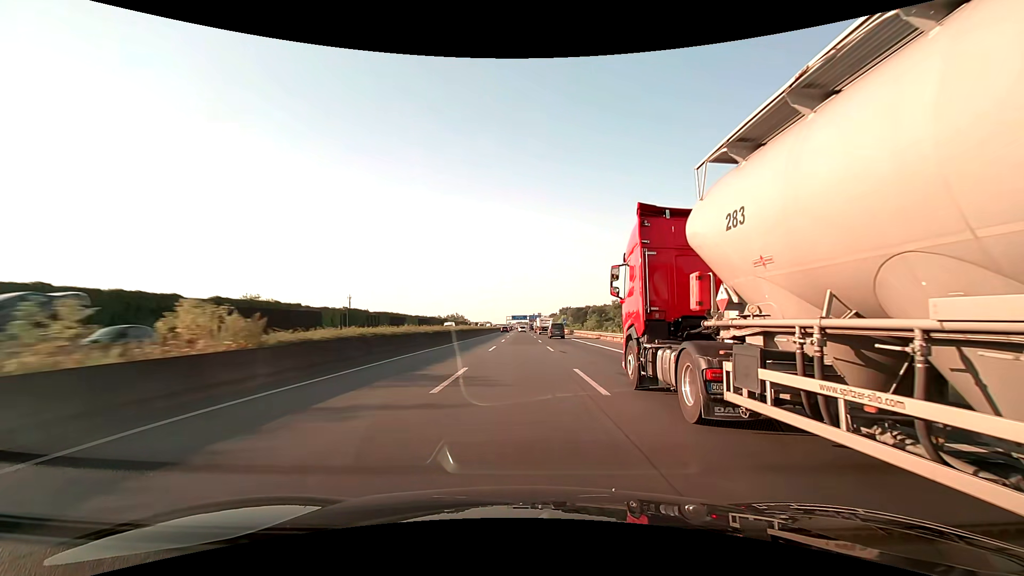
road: motorway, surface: asphalt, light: Day
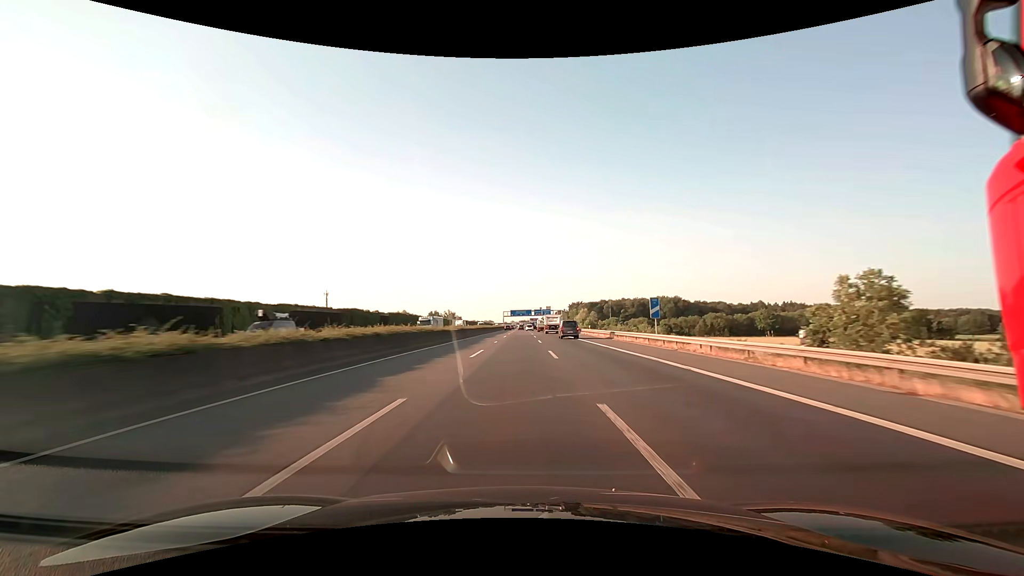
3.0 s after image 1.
(+0.1, +79.2) m; 0°
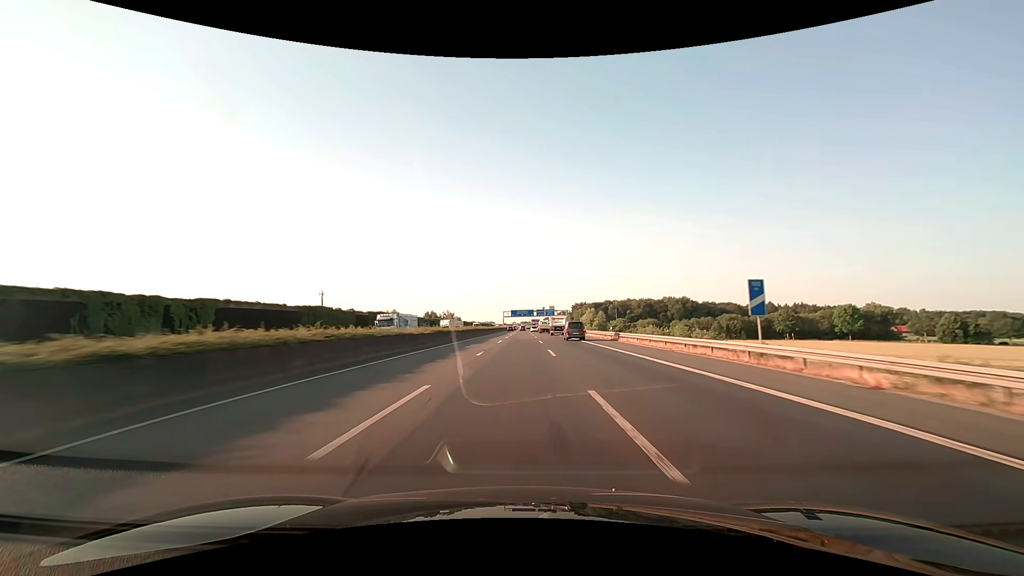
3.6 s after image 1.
(-0.2, +15.8) m; -1°
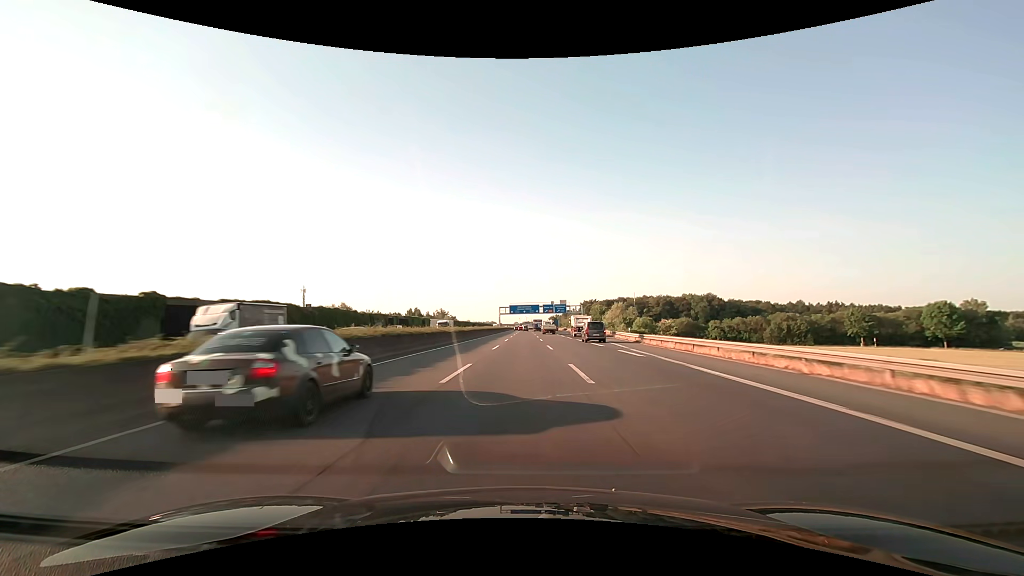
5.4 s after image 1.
(-0.2, +47.5) m; 0°
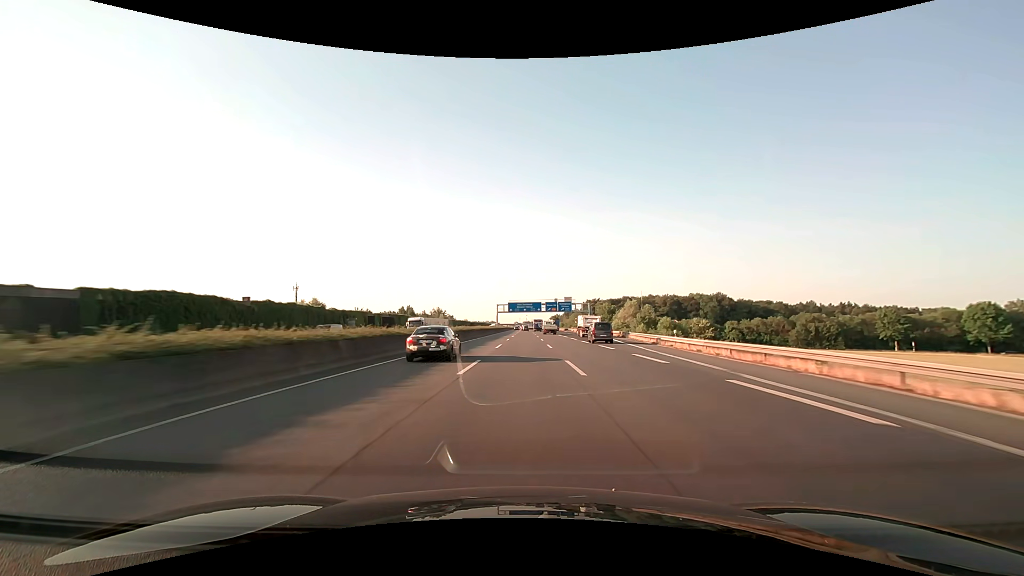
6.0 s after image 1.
(0.0, +15.8) m; 0°
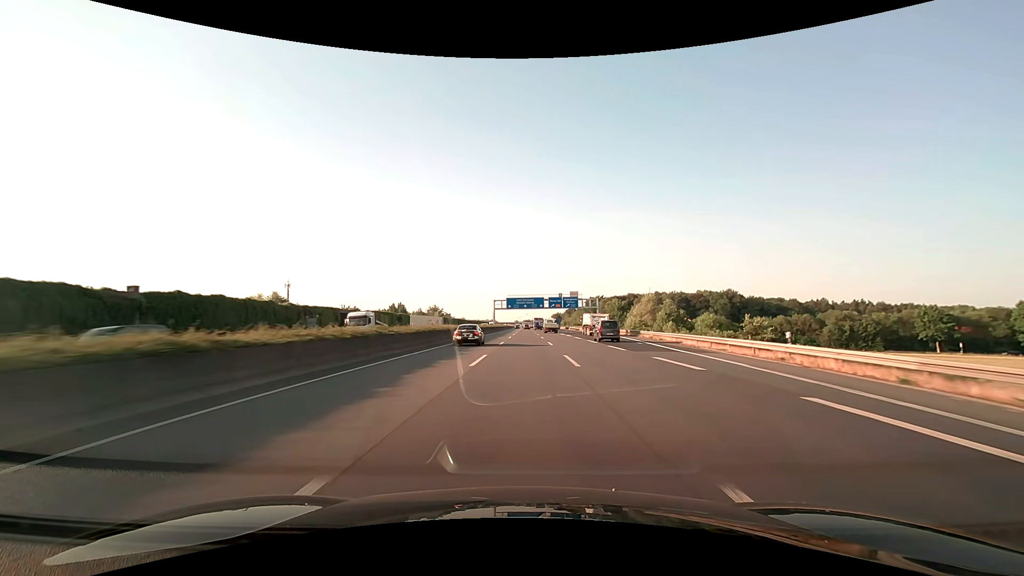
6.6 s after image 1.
(0.0, +15.8) m; 0°
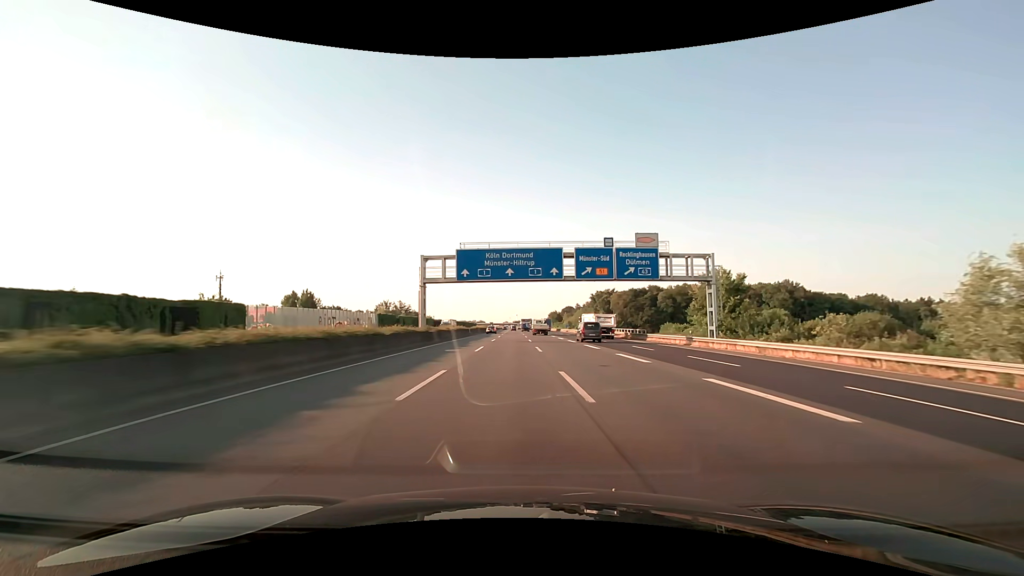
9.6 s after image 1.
(+0.8, +79.2) m; +1°
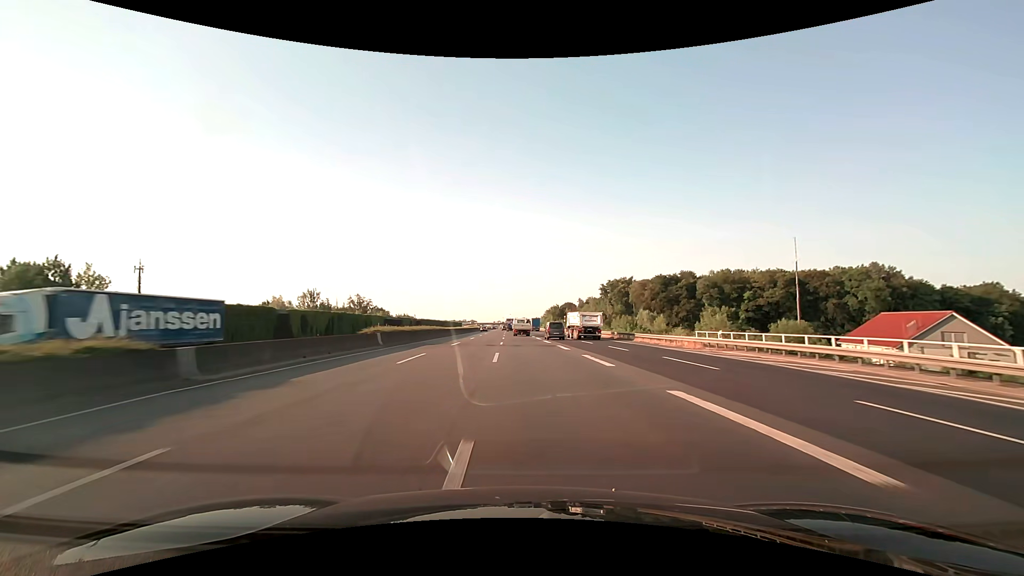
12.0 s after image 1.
(+1.0, +63.3) m; +1°
(0, +10) (0, +20) (0, +30) (0, +40) (-1, +50) (-1, +60) (-1, +70) (-1, +80) (-2, +90) (-2, +100) m
